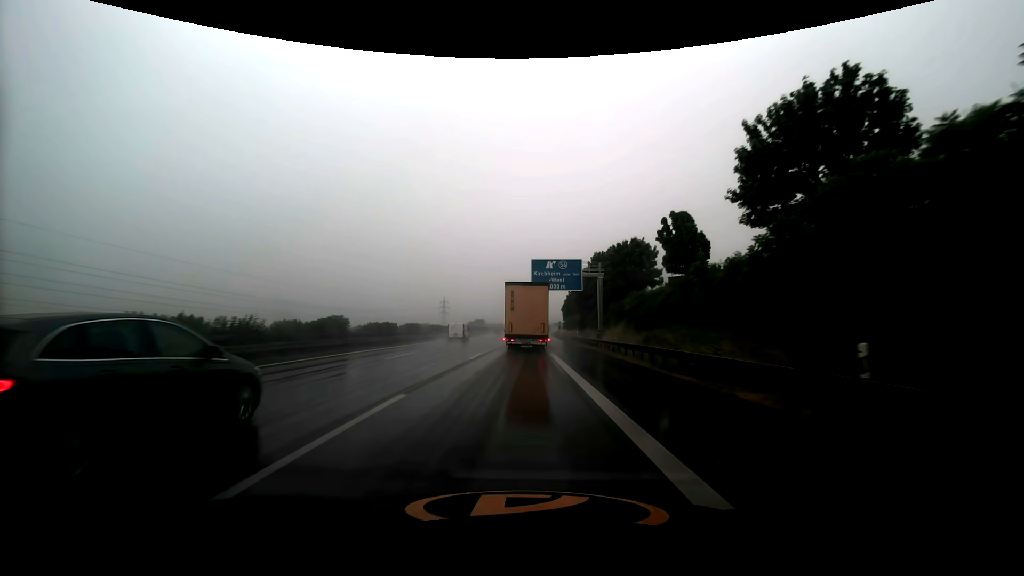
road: motorway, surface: asphalt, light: Day
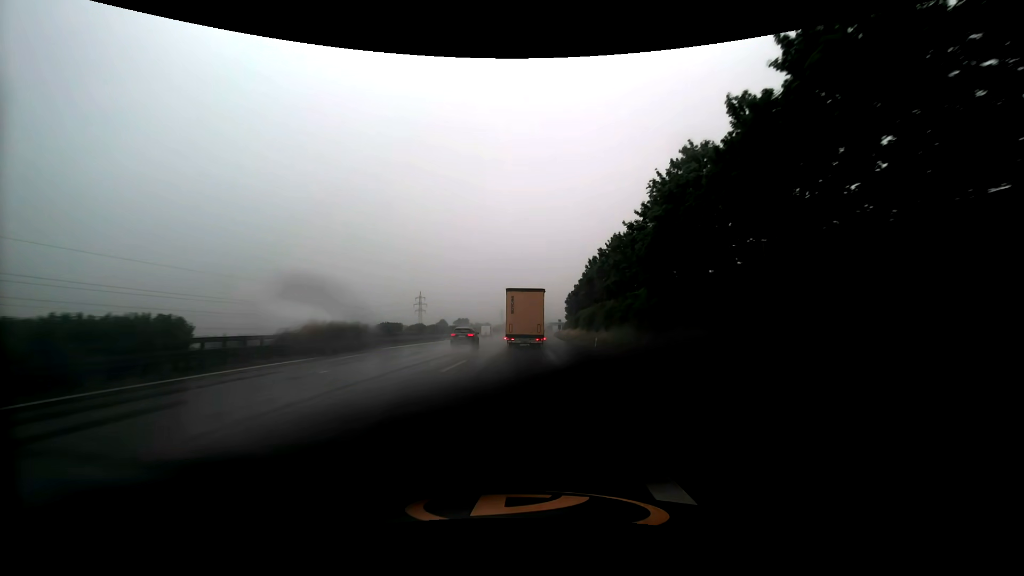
(+0.5, +60.9) m; +1°
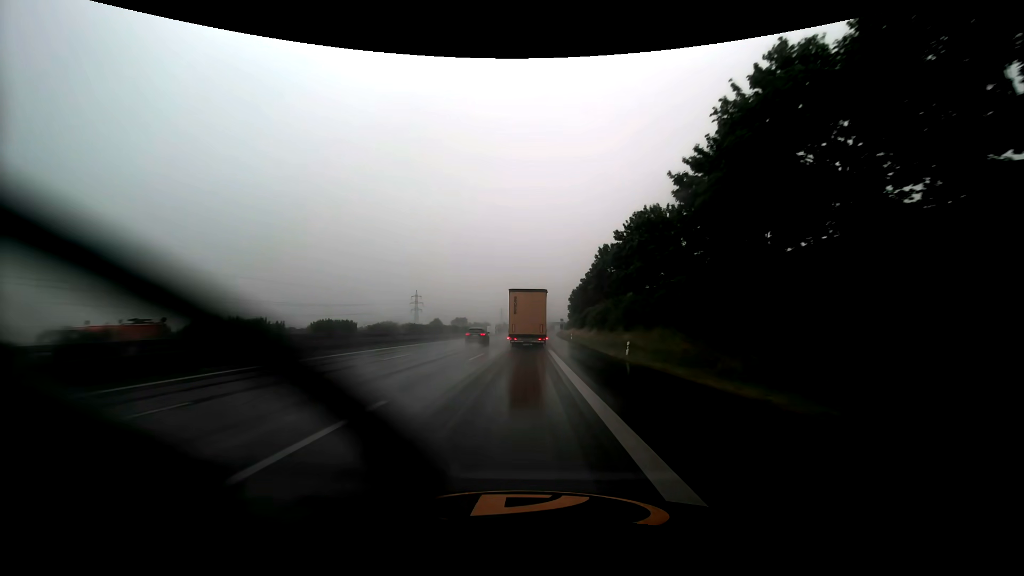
(0.0, +12.4) m; 0°
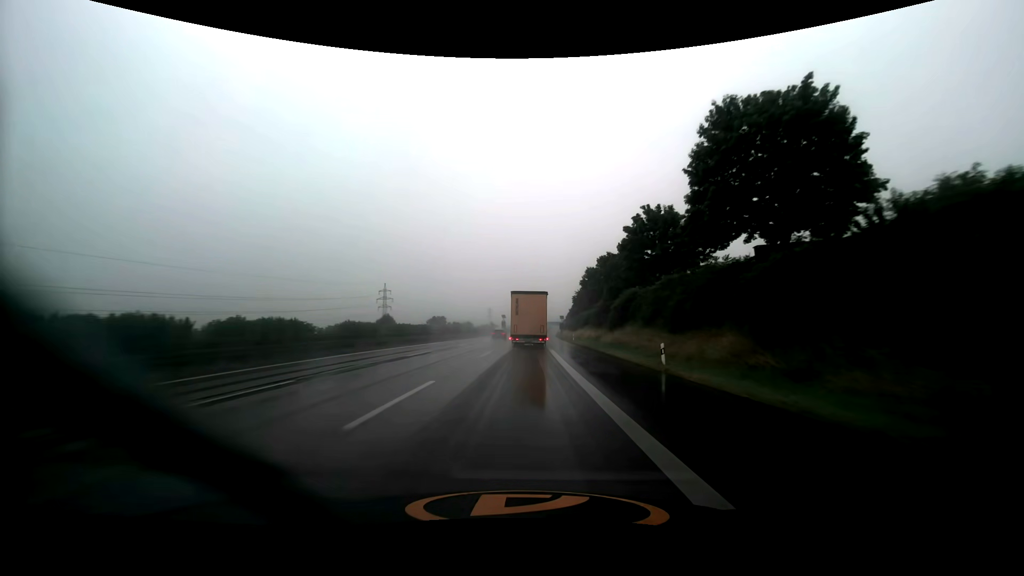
(+0.8, +50.5) m; +1°
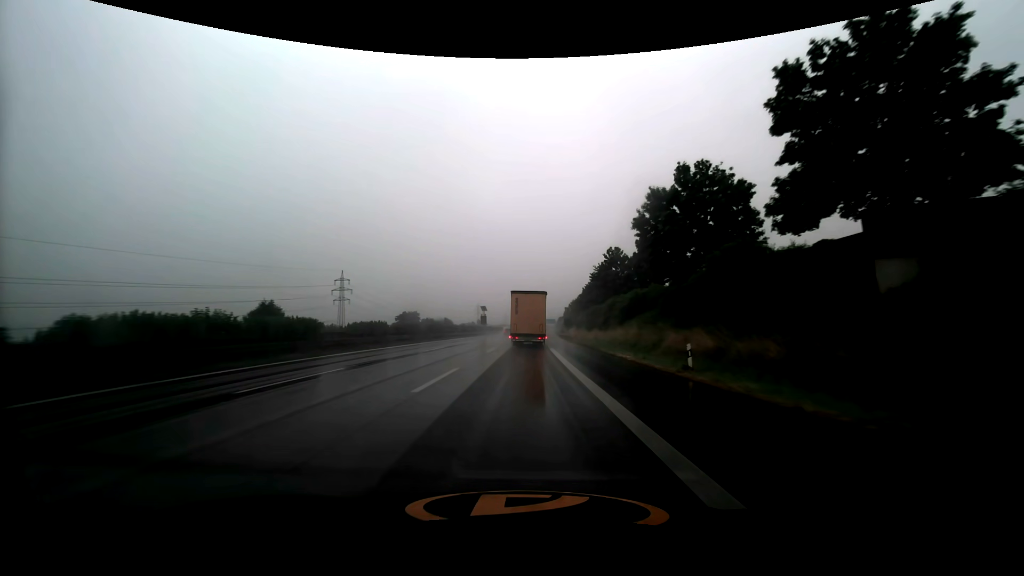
(+0.5, +50.7) m; +1°
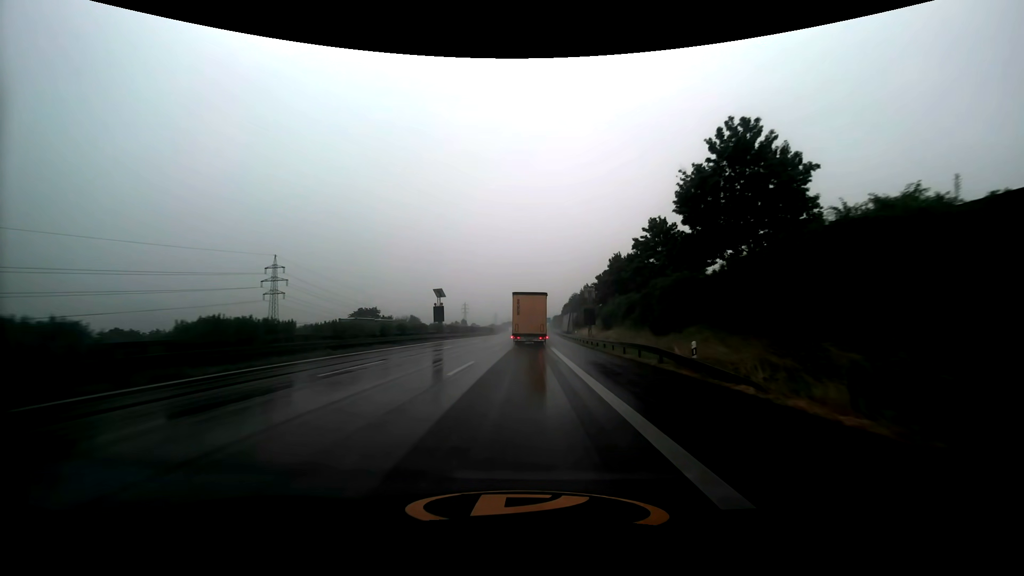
(+0.4, +50.2) m; +1°
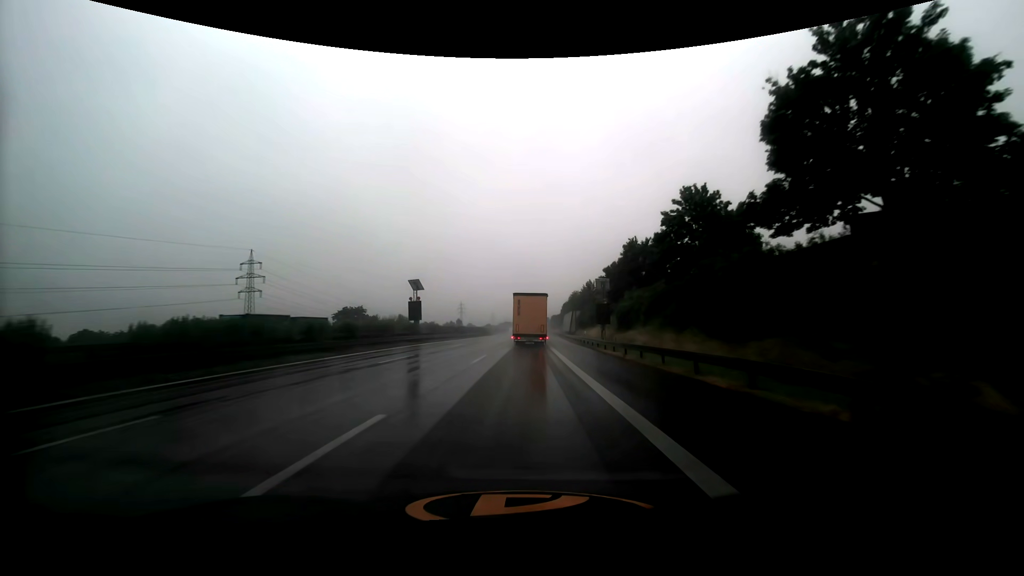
(0.0, +12.5) m; 0°
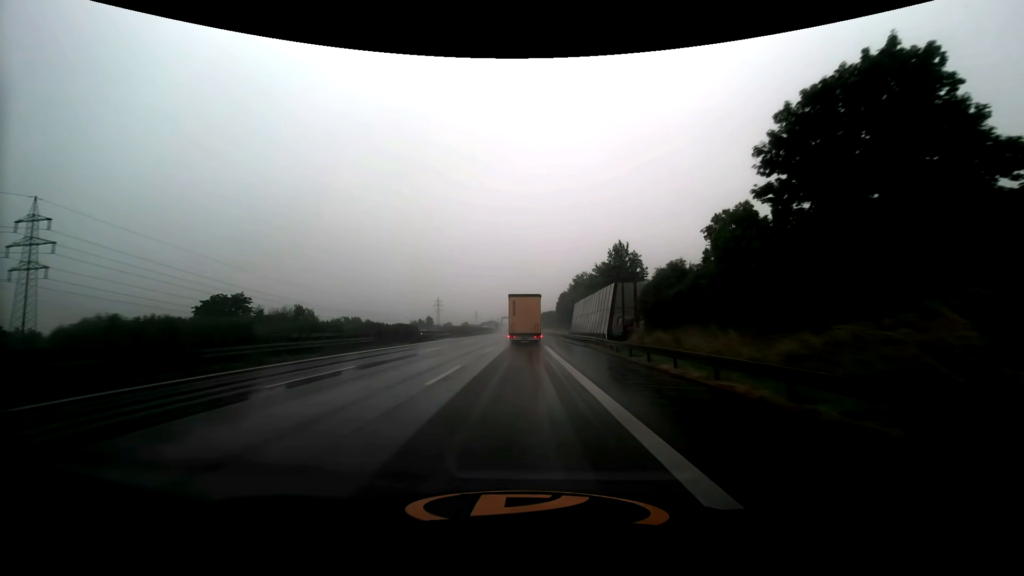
(+0.9, +62.5) m; +2°
(0, +10) (0, +20) (0, +30) (0, +40) (0, +50) (0, +60) (0, +70) (0, +80) (0, +90) (0, +100) m
